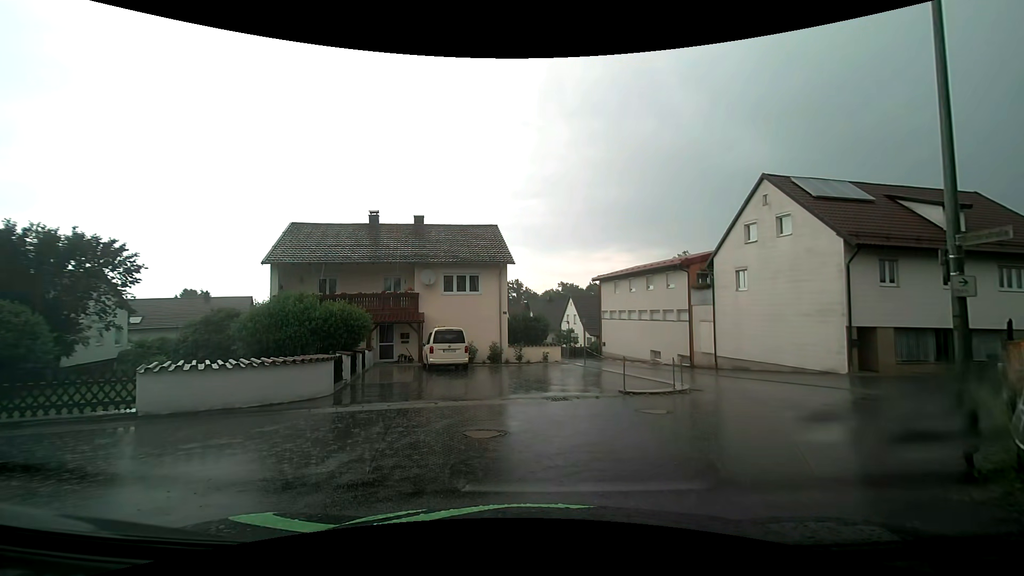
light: Day
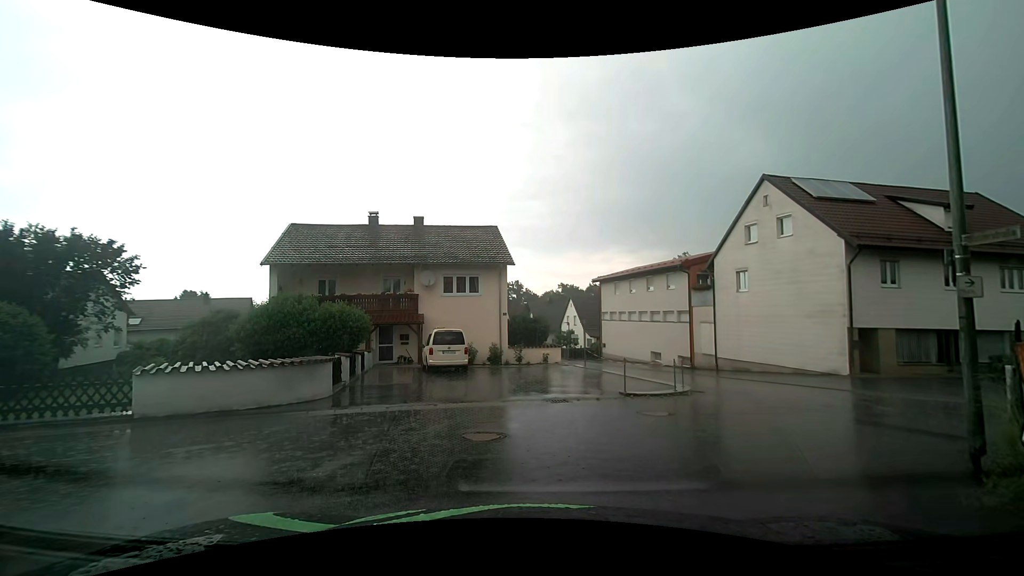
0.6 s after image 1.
(0.0, +0.1) m; 0°
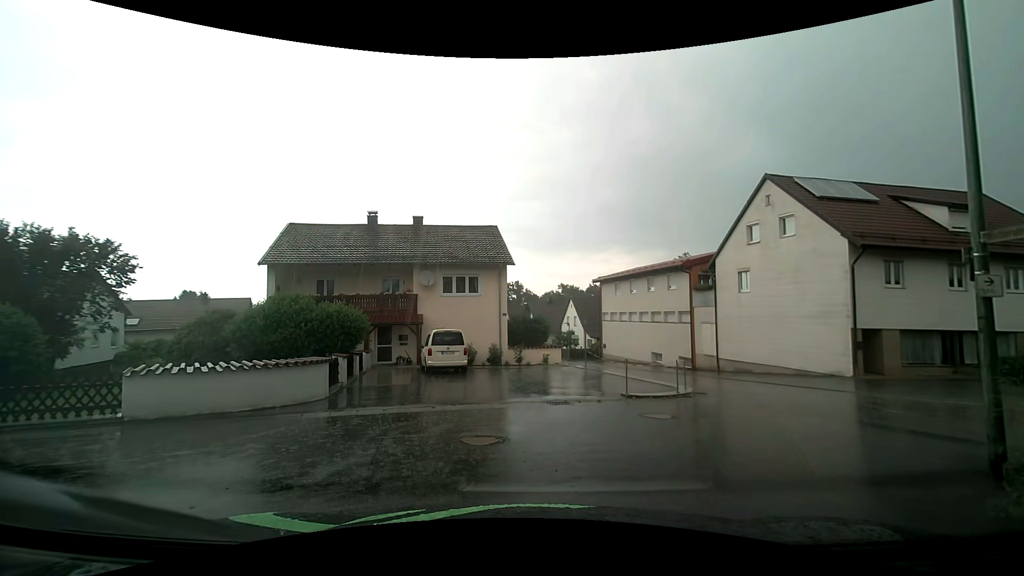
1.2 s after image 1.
(0.0, +0.2) m; 0°
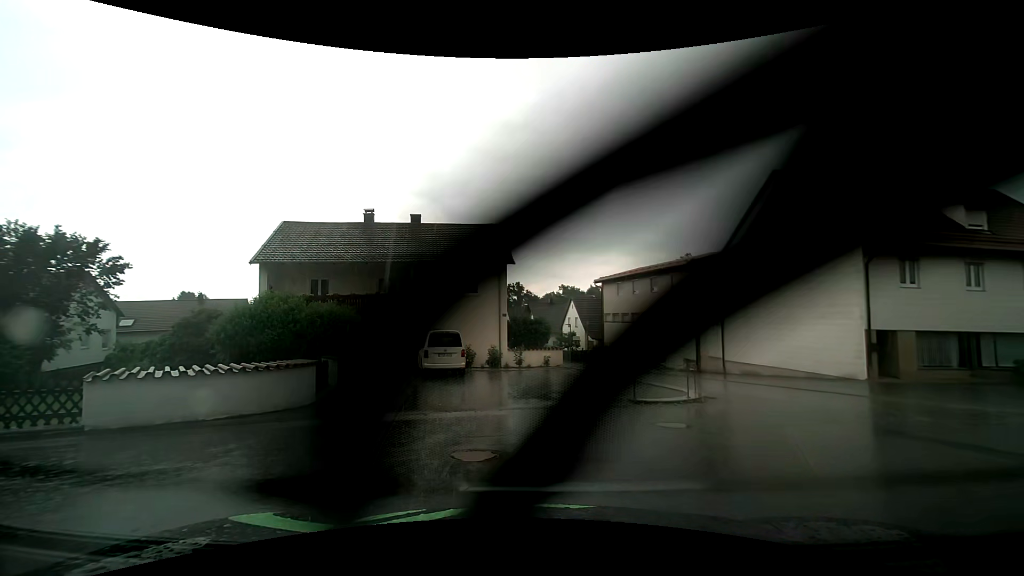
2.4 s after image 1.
(0.0, +0.9) m; 0°
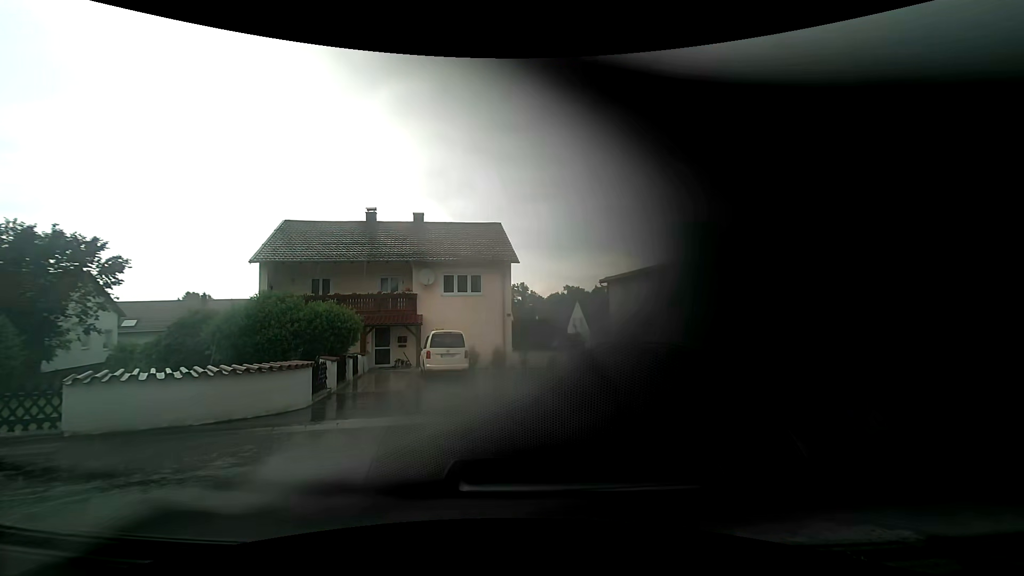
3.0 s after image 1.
(0.0, +0.5) m; 0°
